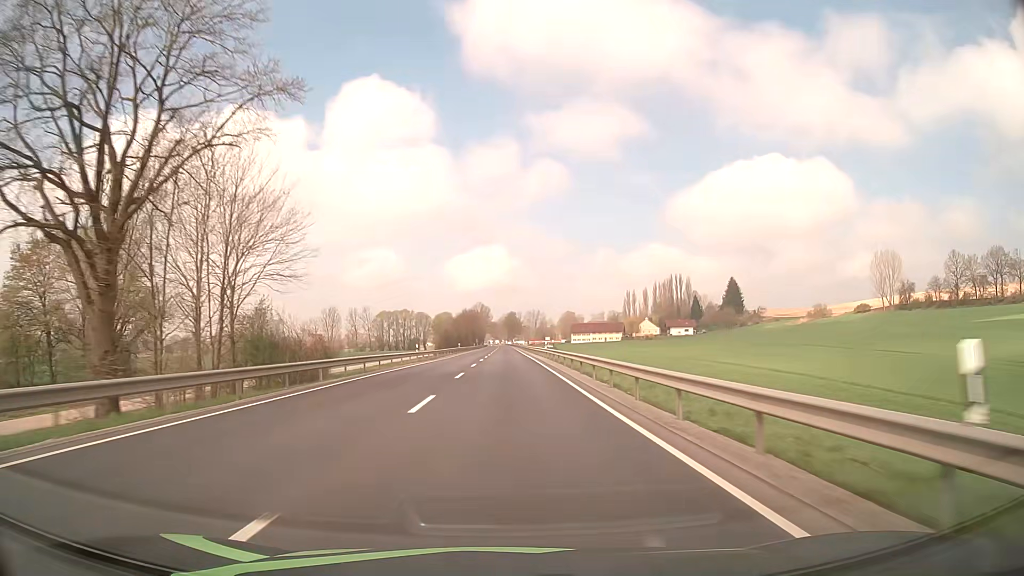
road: primary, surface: asphalt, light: Day
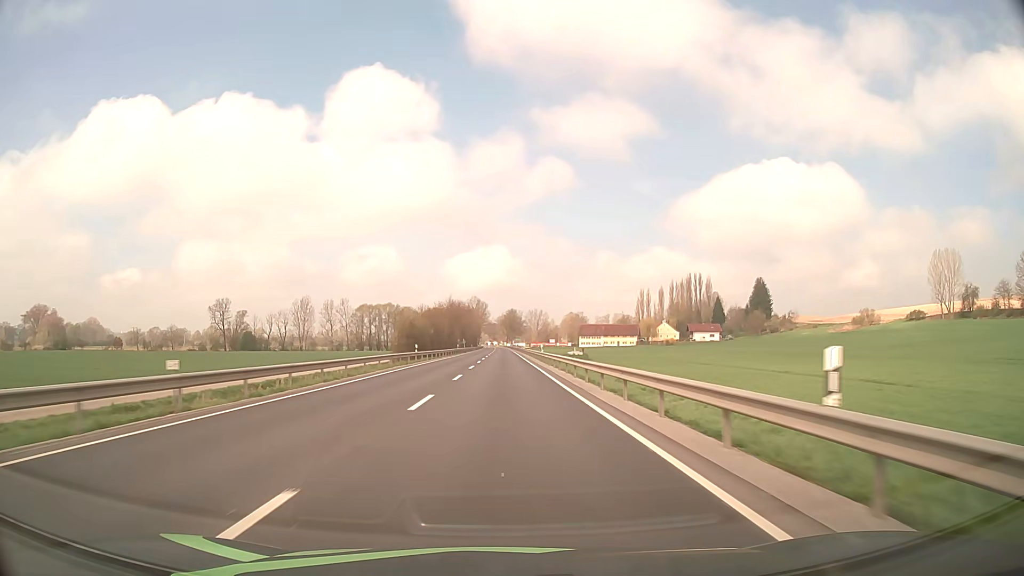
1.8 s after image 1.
(0.0, +47.4) m; 0°
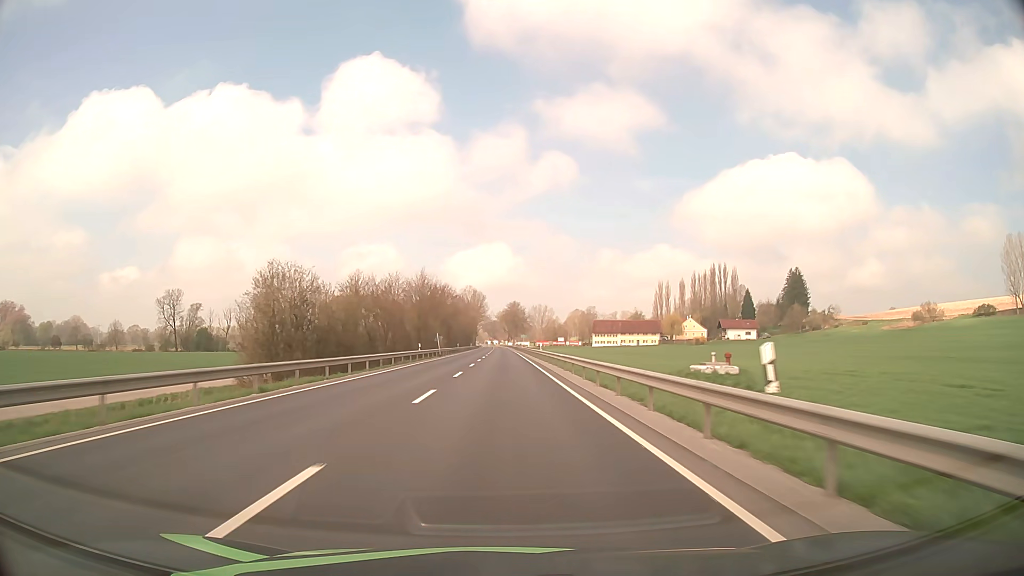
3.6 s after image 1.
(0.0, +47.4) m; 0°
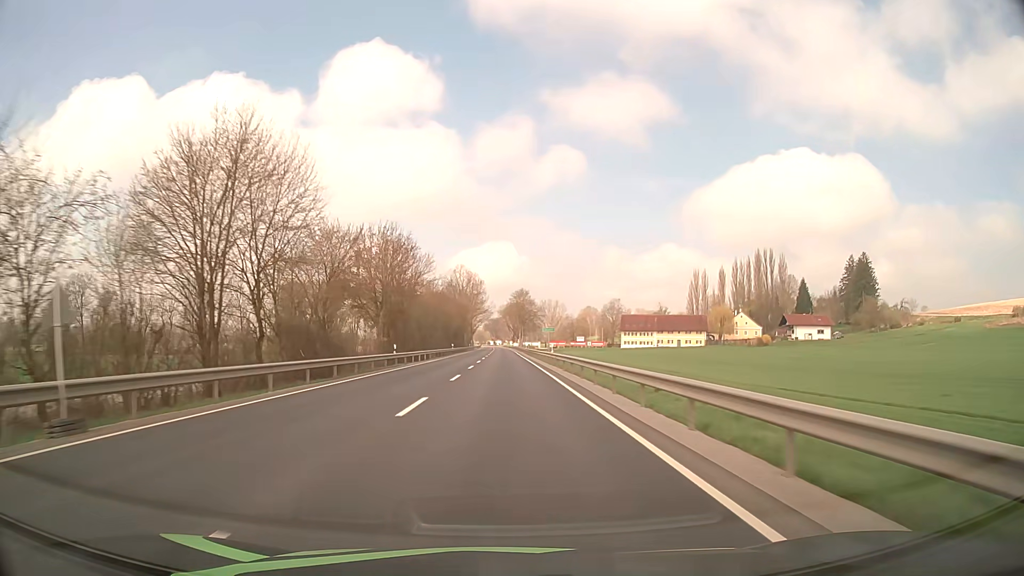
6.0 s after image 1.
(-0.1, +63.3) m; 0°
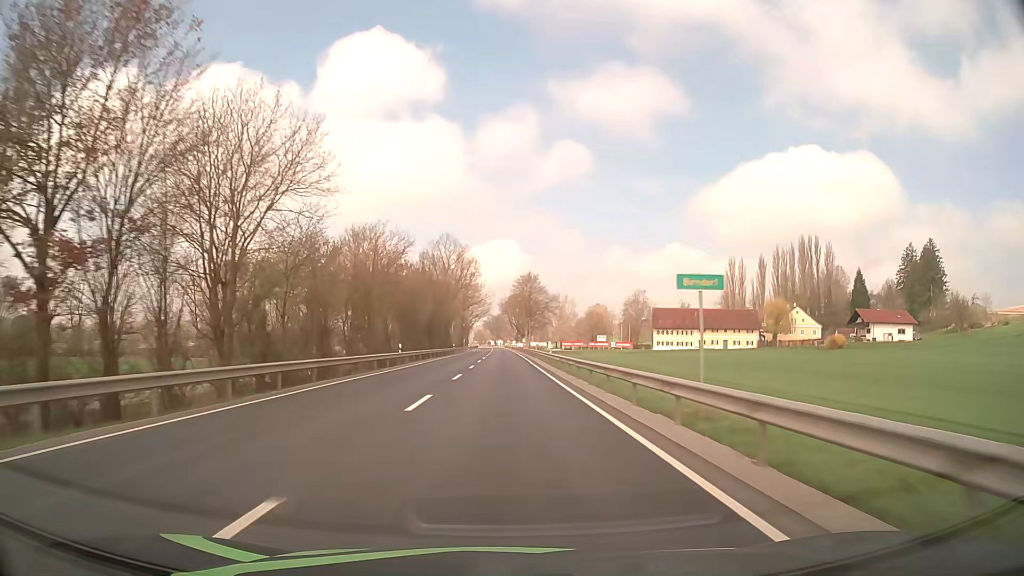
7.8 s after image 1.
(-0.1, +47.5) m; 0°
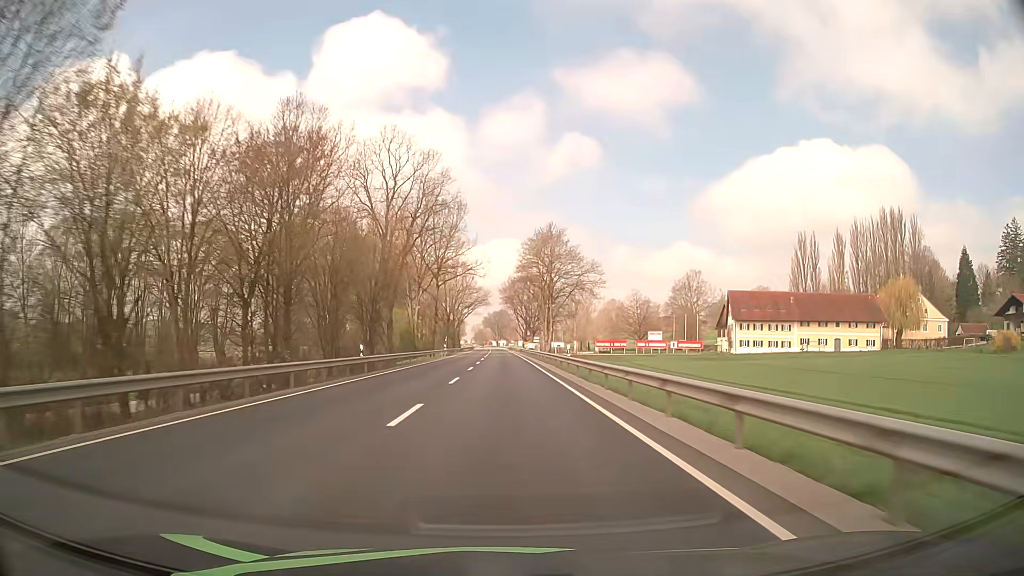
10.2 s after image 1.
(-0.1, +63.3) m; 0°
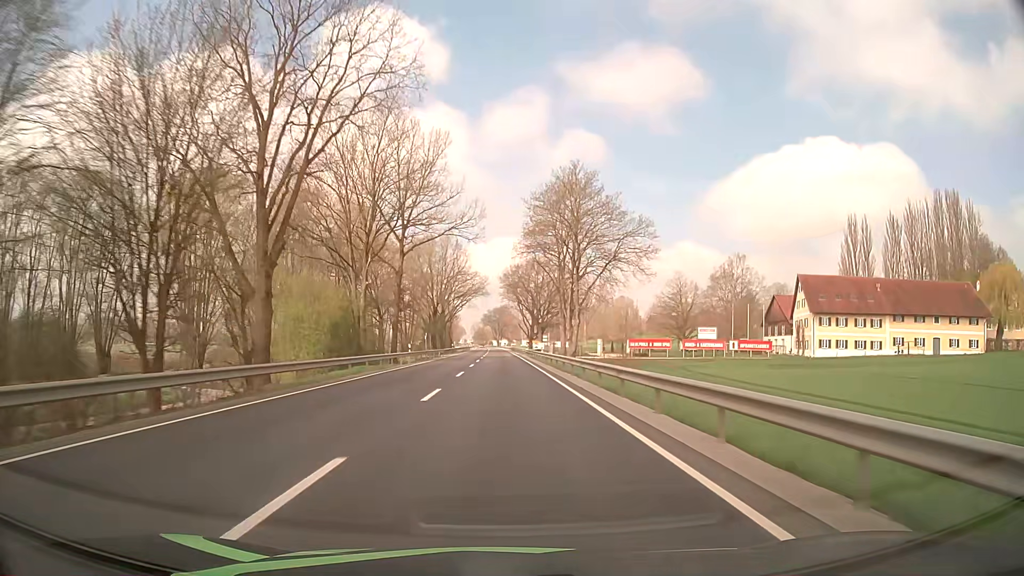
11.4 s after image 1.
(0.0, +31.6) m; 0°
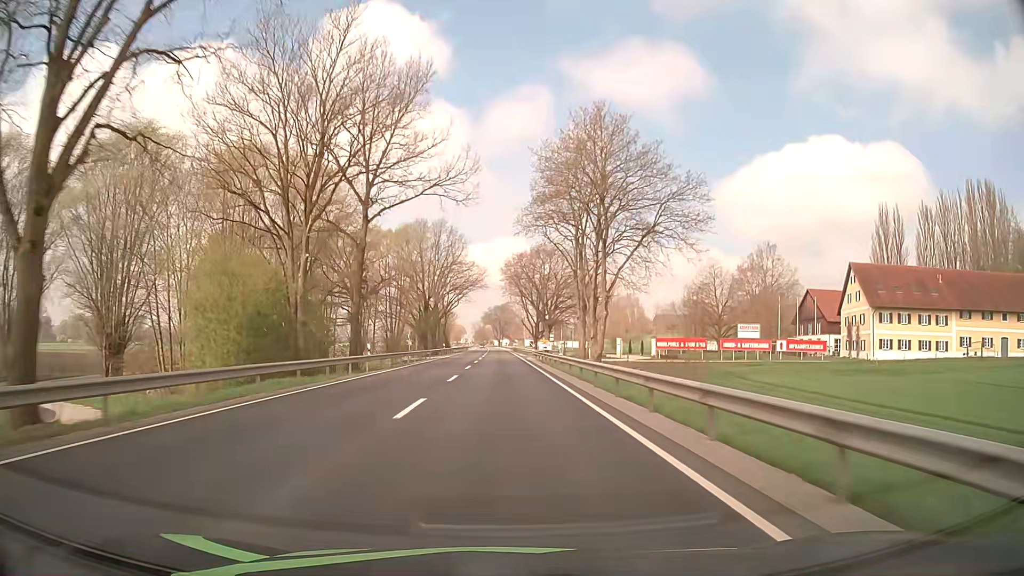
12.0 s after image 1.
(0.0, +15.8) m; 0°
(0, +10) (0, +20) (0, +30) (0, +40) (0, +50) (0, +60) (-1, +70) (-1, +80) (-1, +90) (-1, +100) m
